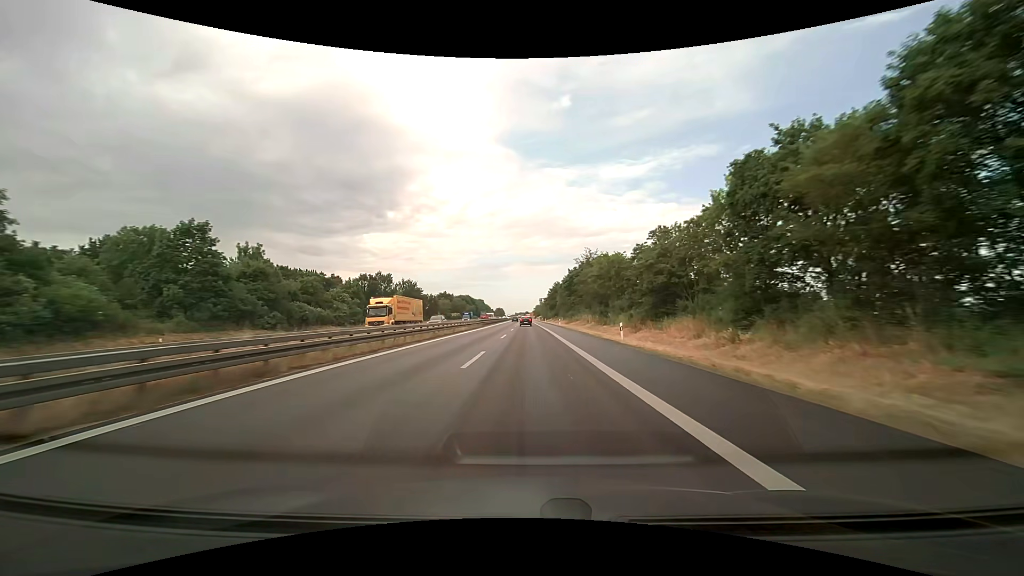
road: trunk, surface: asphalt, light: Day
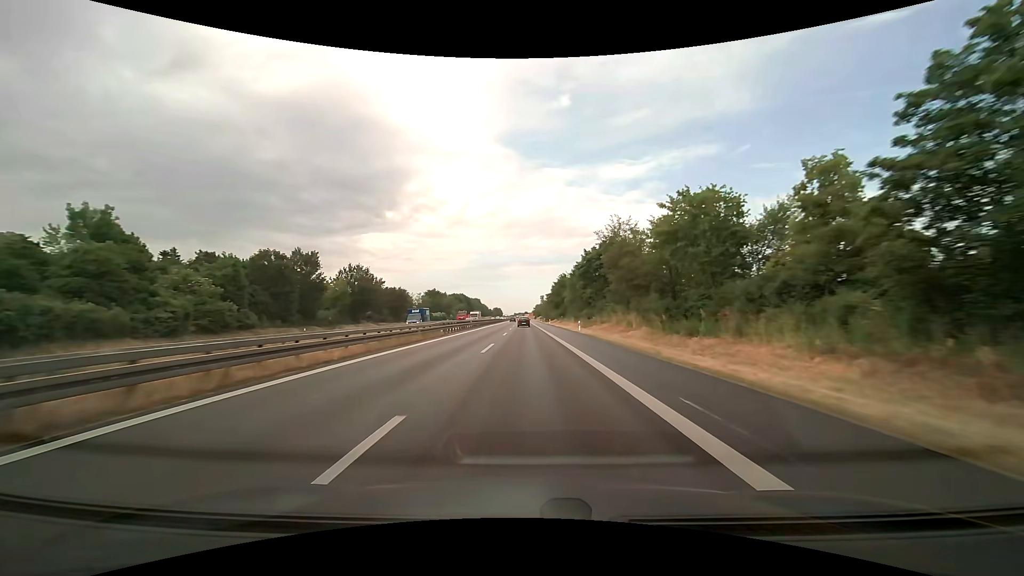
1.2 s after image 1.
(0.0, +30.3) m; 0°
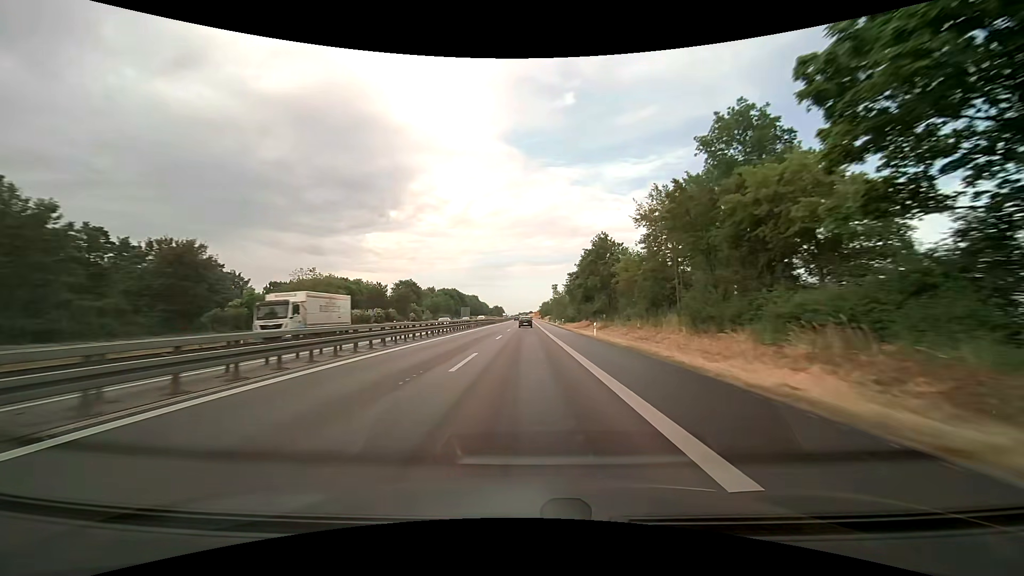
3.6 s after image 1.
(-0.3, +60.9) m; -1°
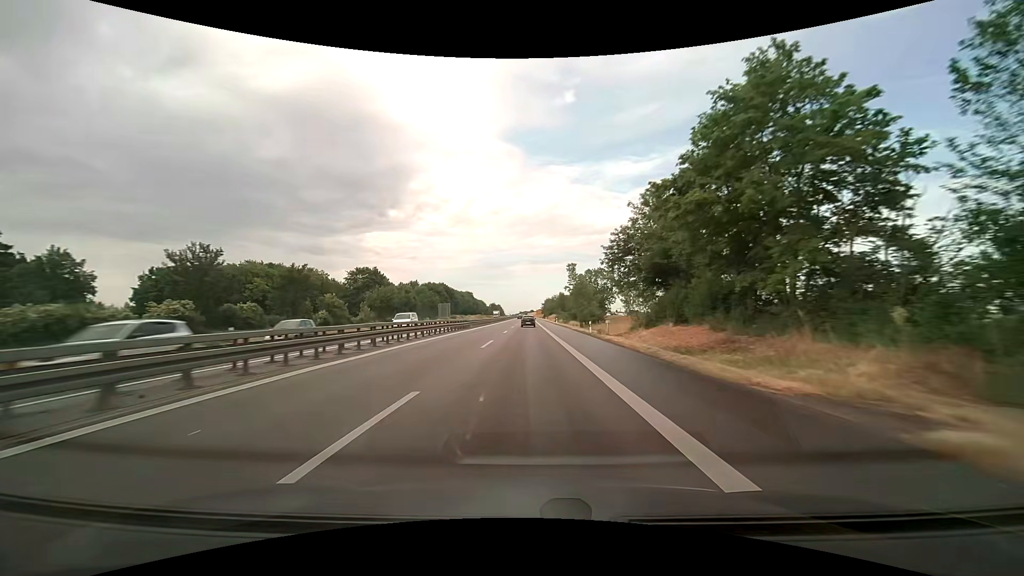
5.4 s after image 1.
(0.0, +45.8) m; 0°
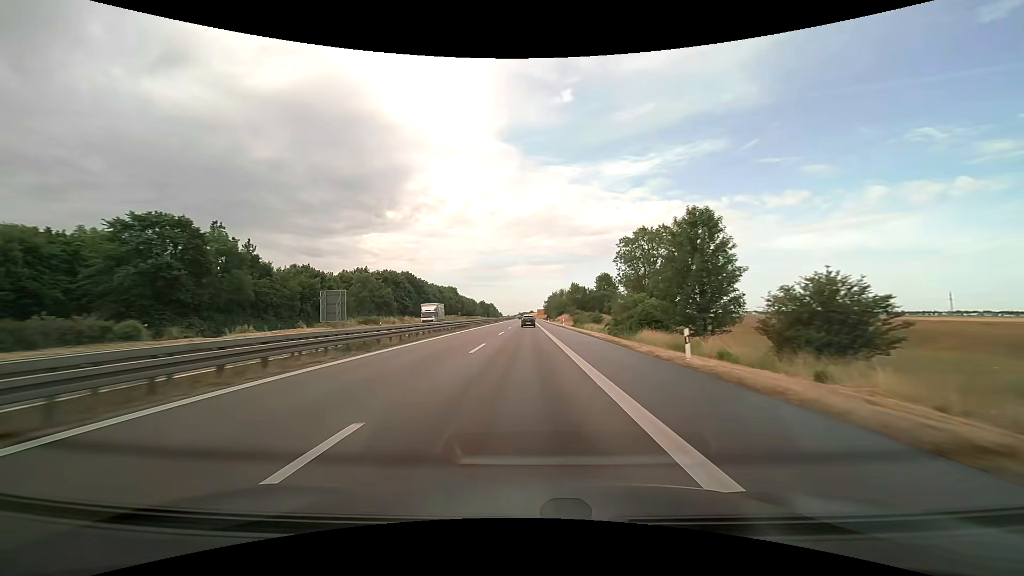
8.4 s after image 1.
(+0.1, +74.6) m; 0°
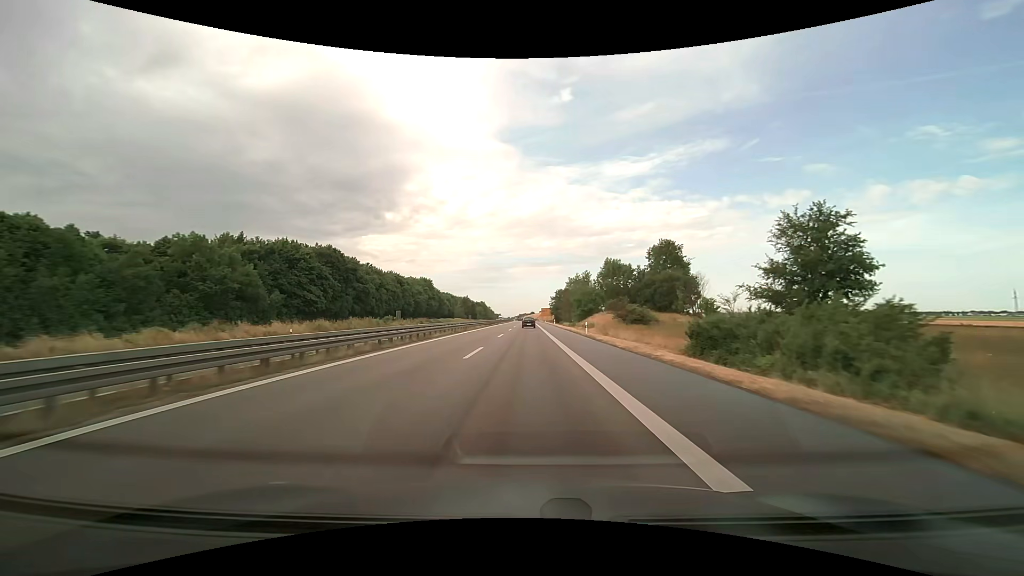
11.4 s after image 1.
(0.0, +74.4) m; 0°
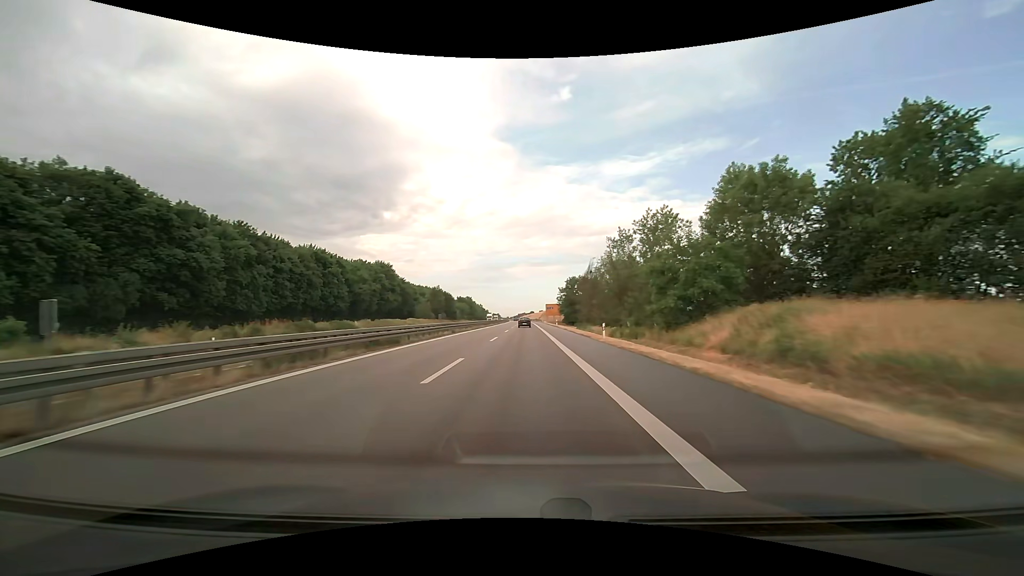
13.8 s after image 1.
(0.0, +60.3) m; 0°
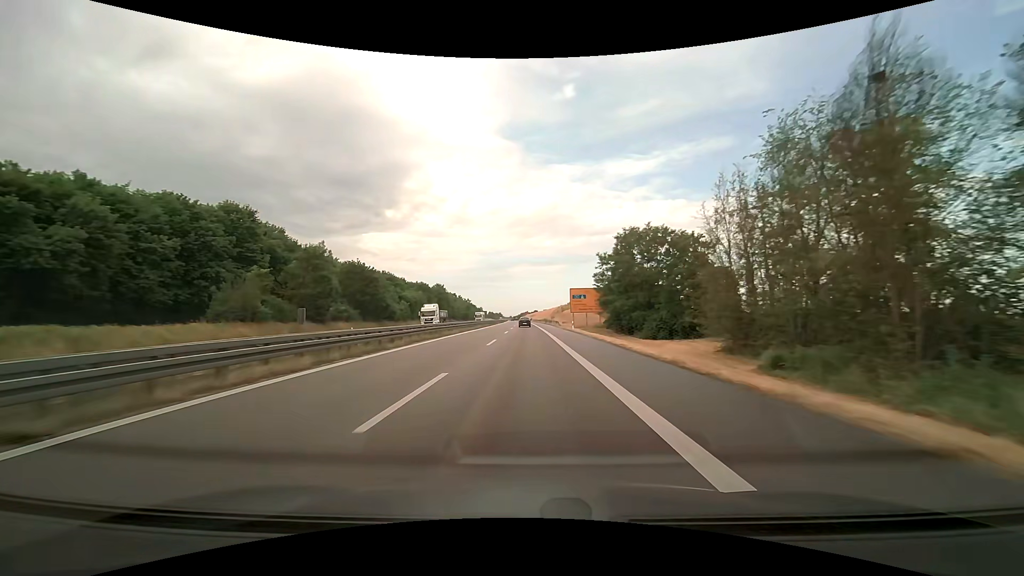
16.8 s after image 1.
(-0.2, +76.5) m; 0°
(0, +10) (0, +20) (0, +30) (0, +40) (0, +50) (0, +60) (0, +70) (0, +80) (-1, +90) (-1, +100) m
